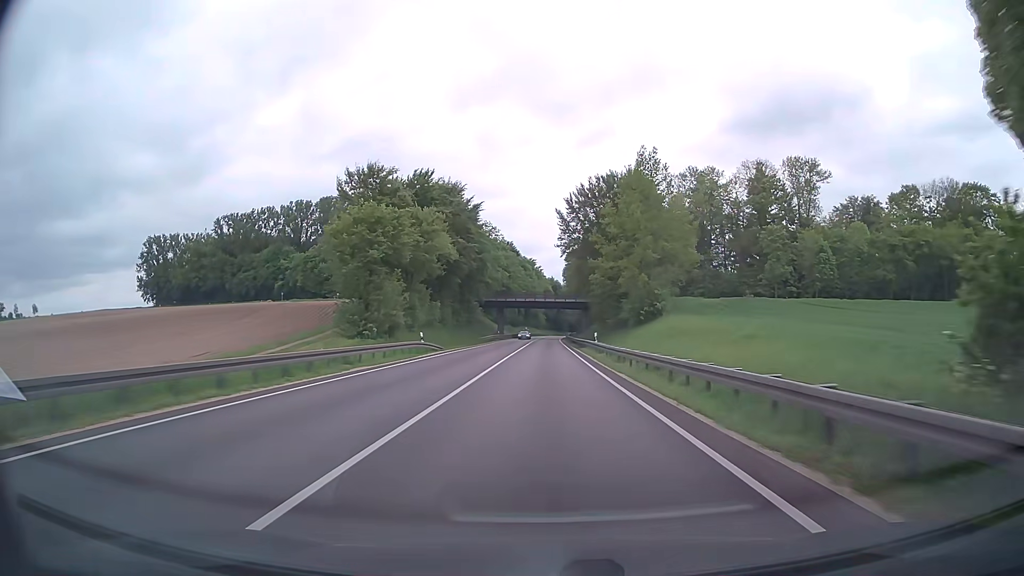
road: trunk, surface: asphalt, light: Day
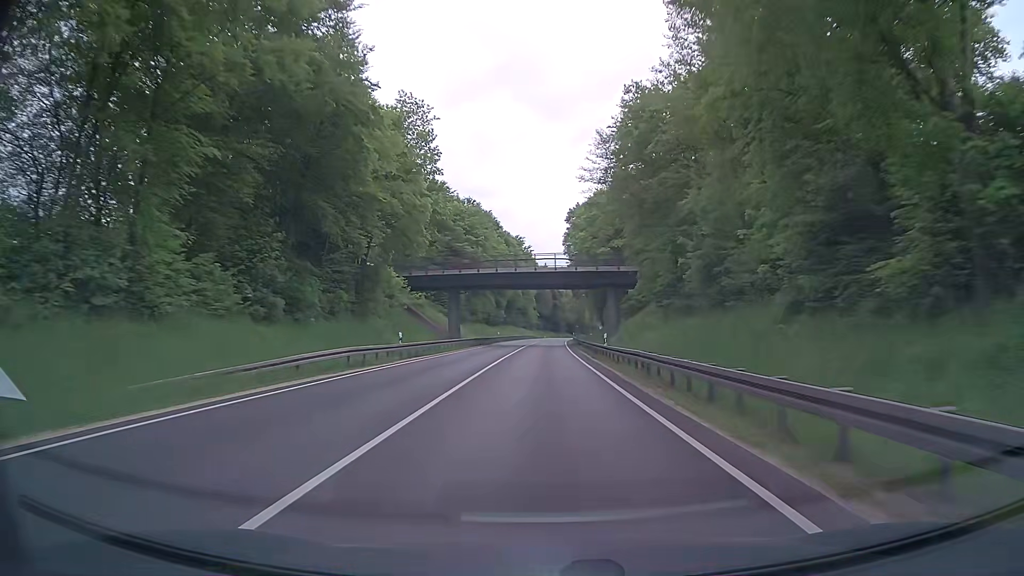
(+0.3, +63.2) m; +1°
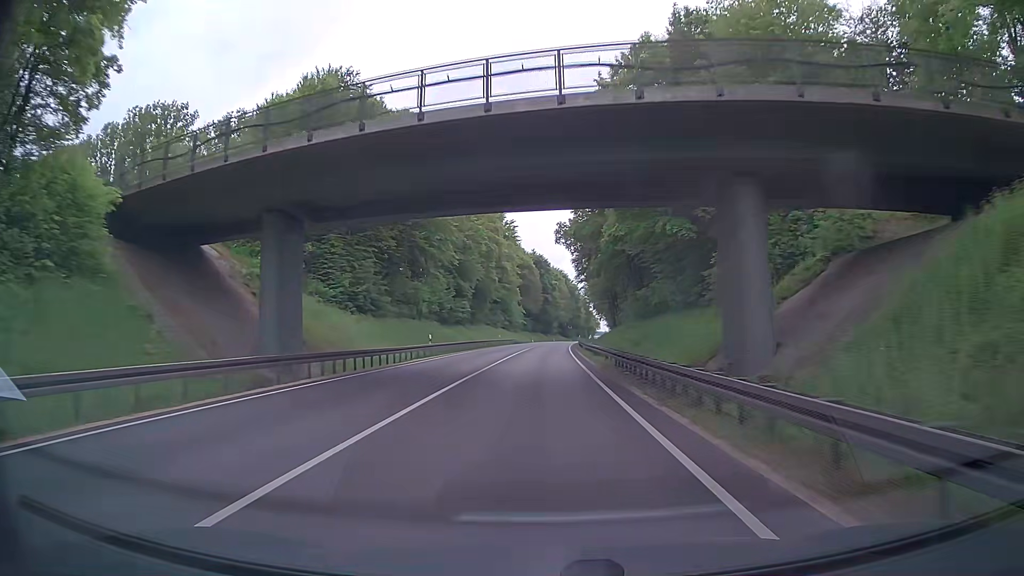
(+0.5, +47.4) m; +1°
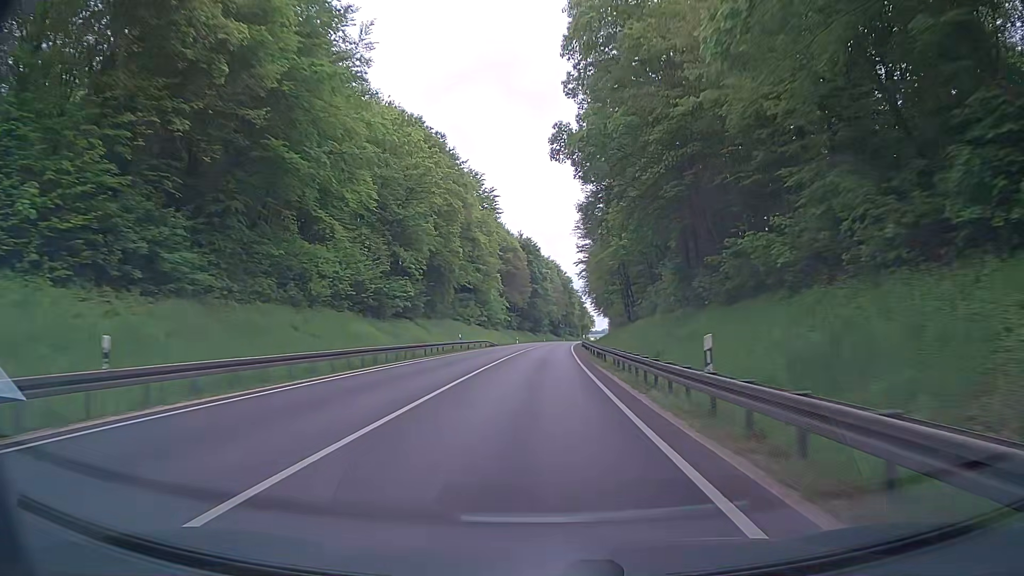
(+0.1, +31.6) m; +1°
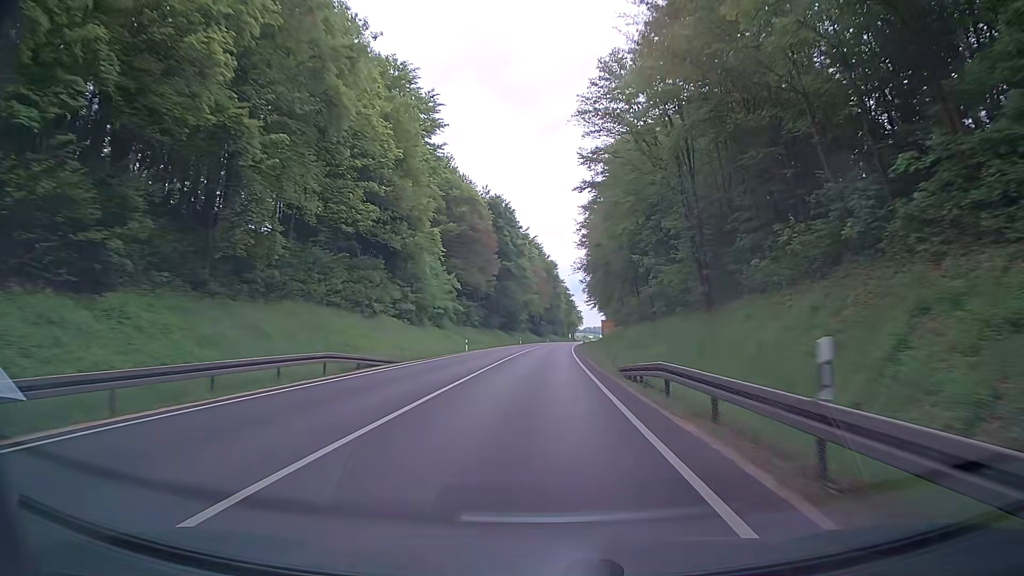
(+0.5, +47.4) m; +1°
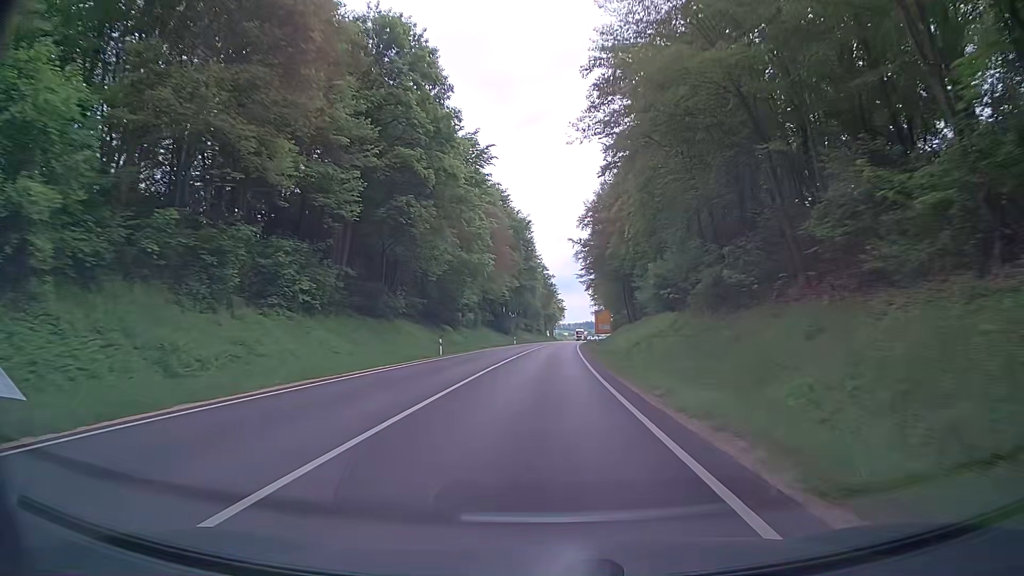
(+1.5, +63.3) m; +3°
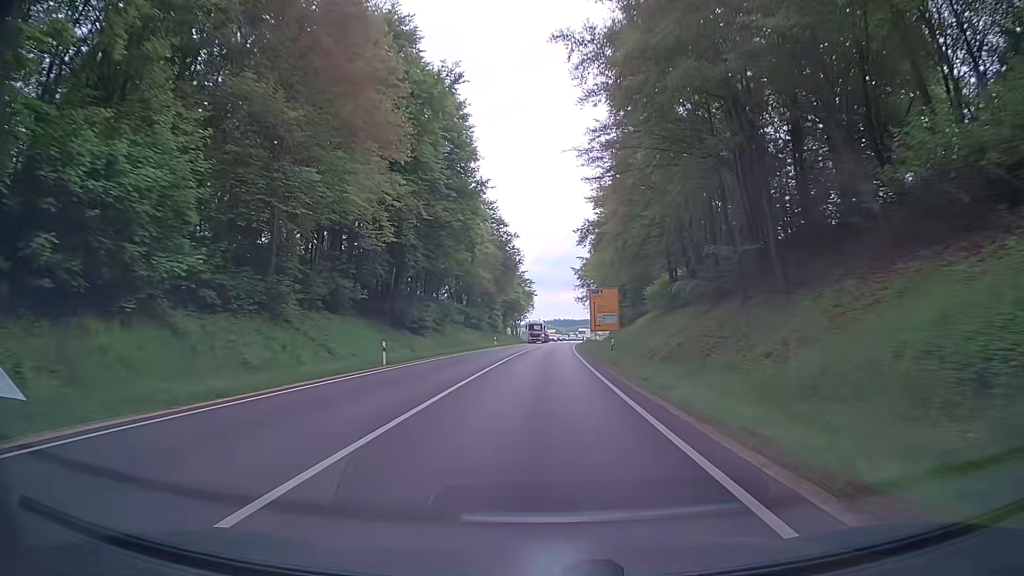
(+1.6, +63.5) m; +3°
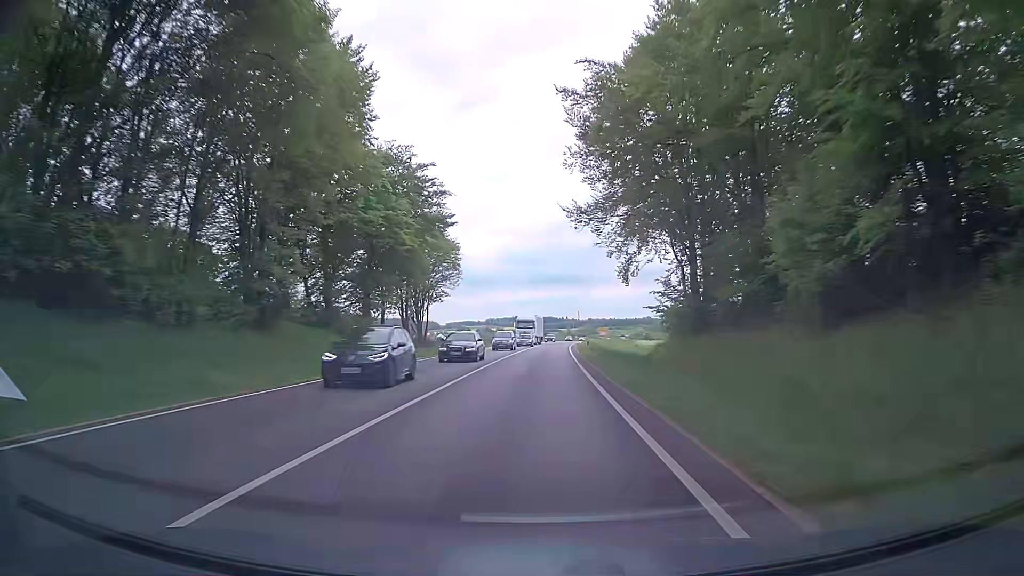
(+1.8, +79.3) m; +3°
(0, +10) (0, +20) (0, +30) (0, +40) (0, +50) (+1, +60) (+1, +70) (+2, +80) (+2, +90) (+2, +100) m
